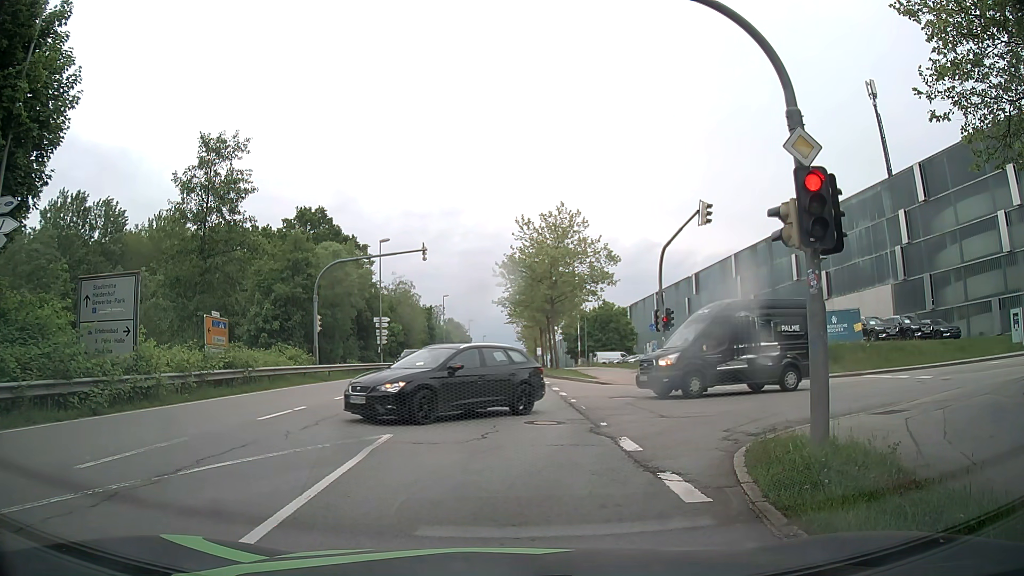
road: secondary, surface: asphalt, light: Day
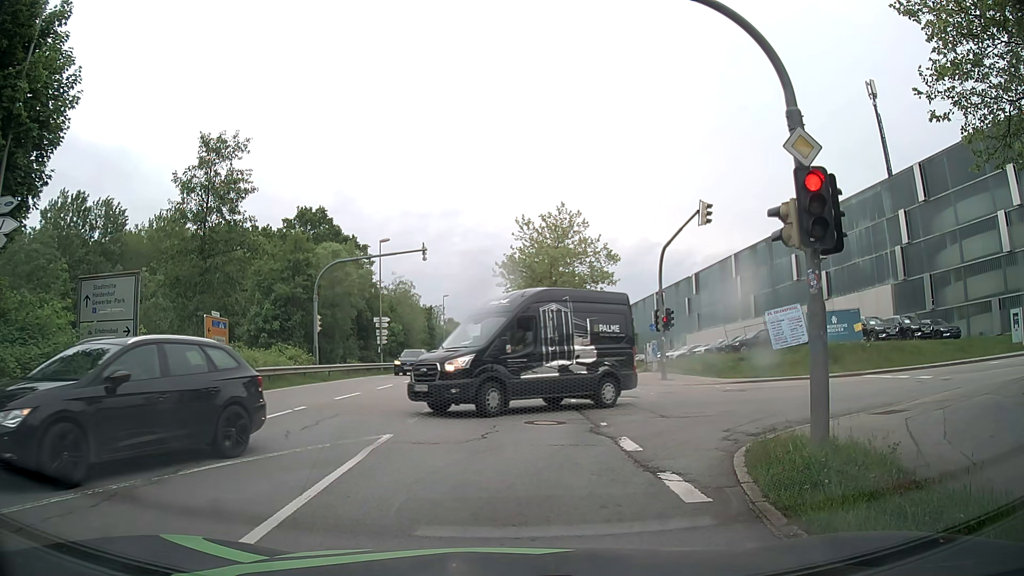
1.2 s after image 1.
(0.0, 0.0) m; 0°
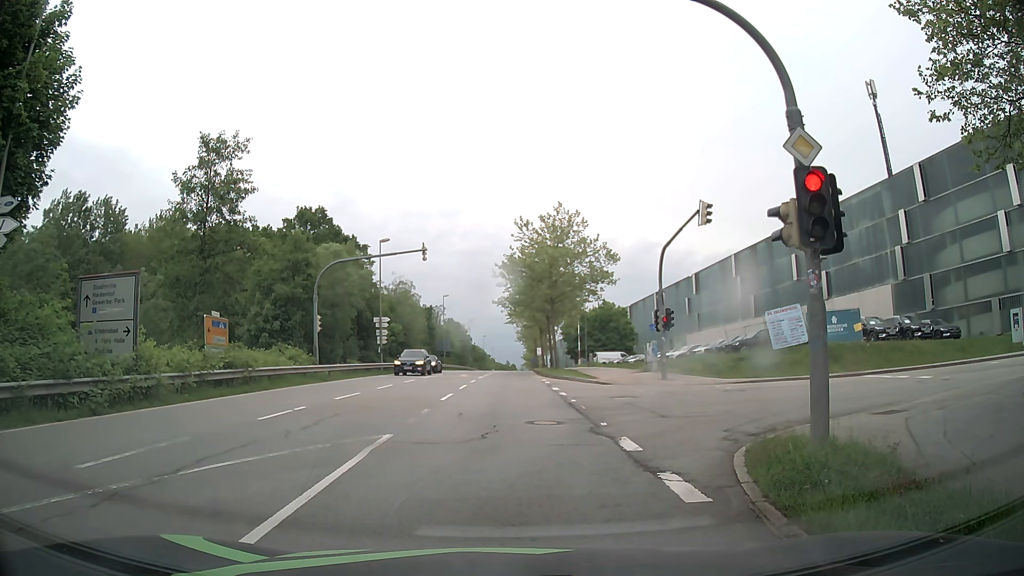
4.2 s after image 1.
(0.0, 0.0) m; 0°
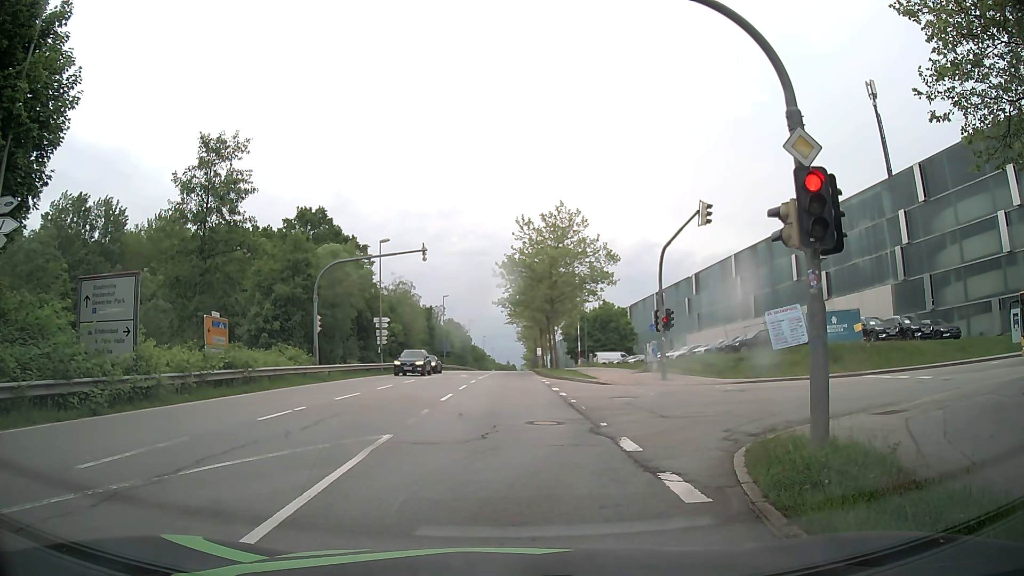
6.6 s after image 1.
(0.0, 0.0) m; 0°
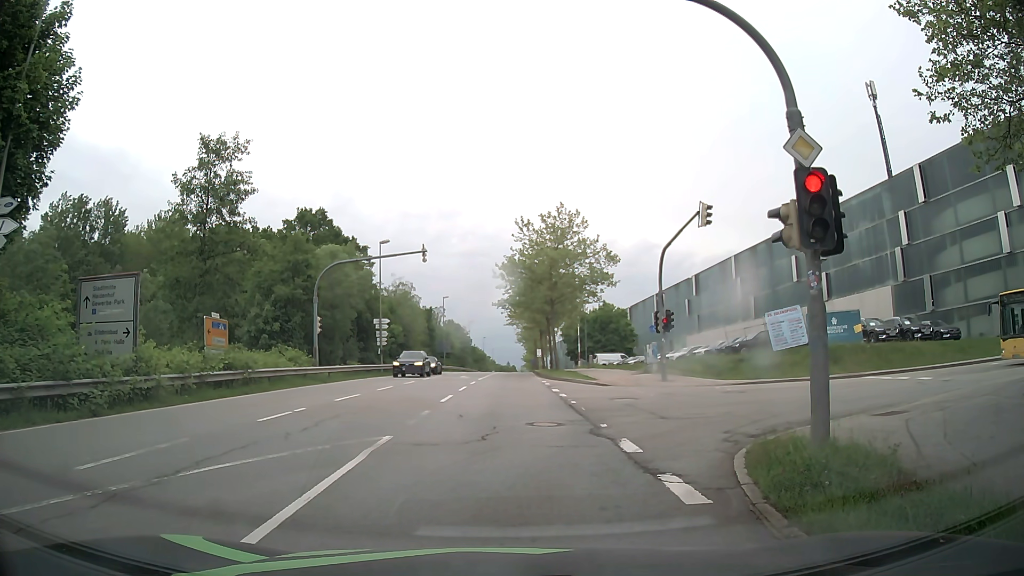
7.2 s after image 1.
(0.0, 0.0) m; 0°
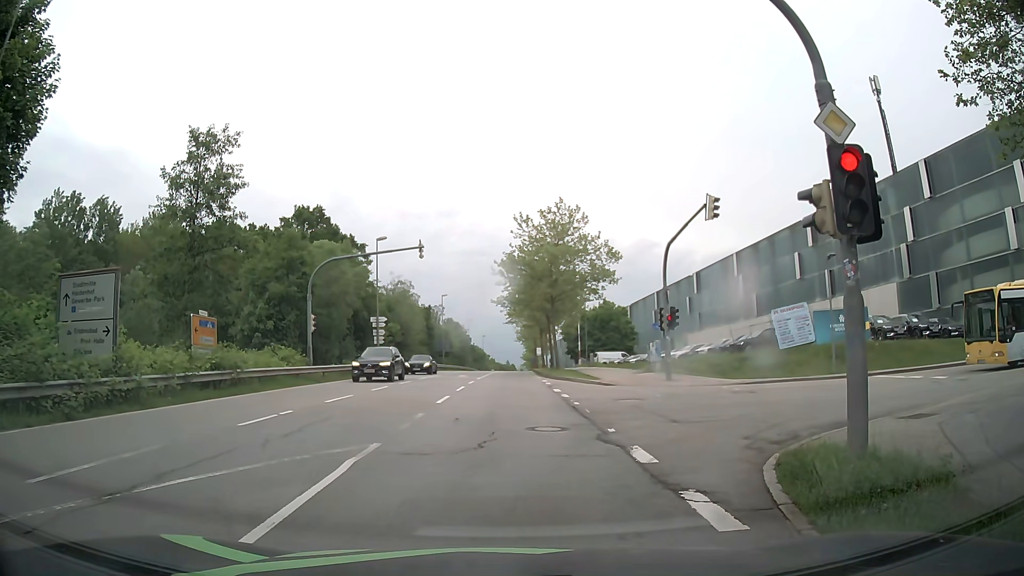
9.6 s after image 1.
(0.0, +0.9) m; 0°
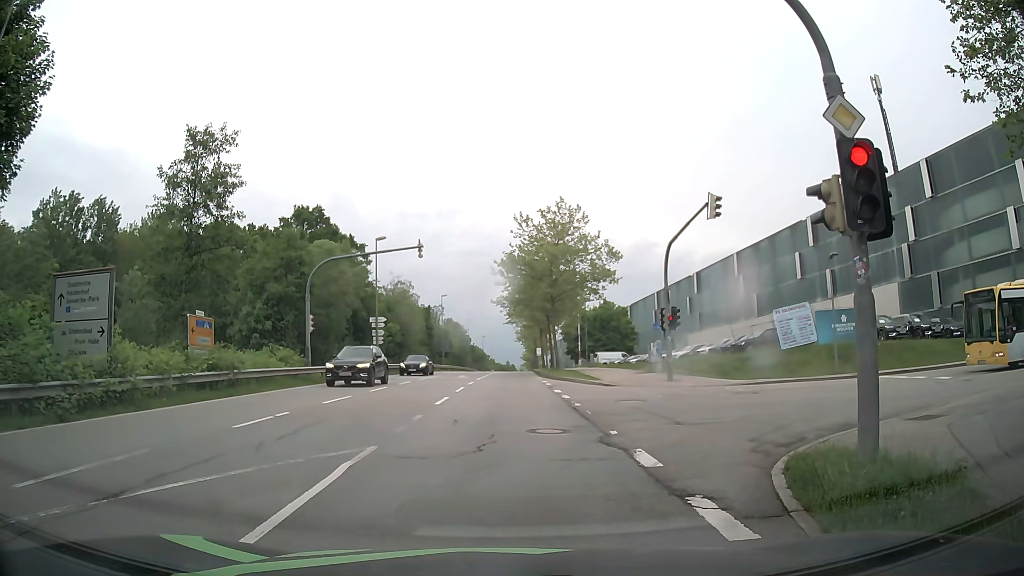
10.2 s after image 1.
(0.0, +0.2) m; 0°
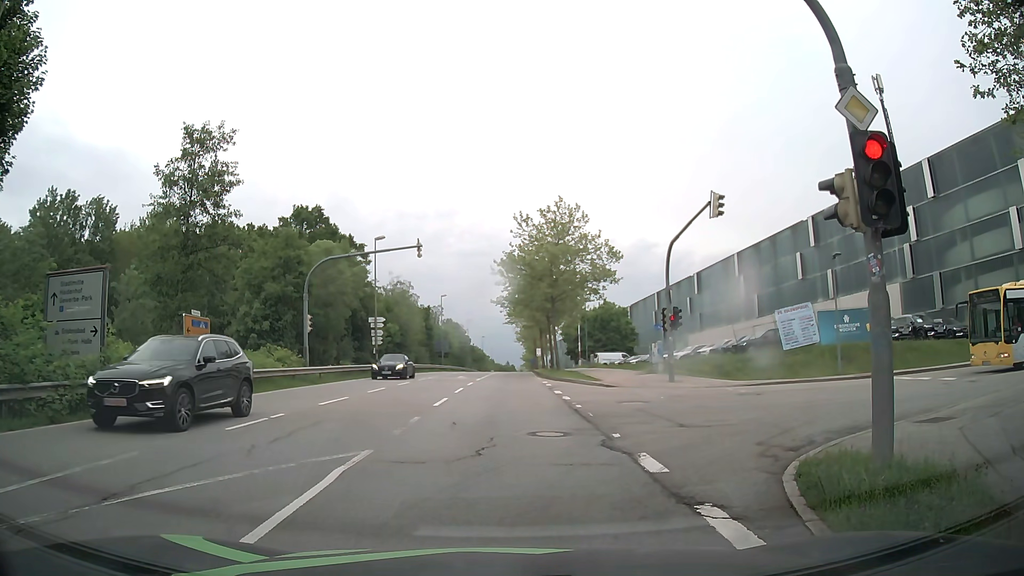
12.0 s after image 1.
(0.0, +0.4) m; 0°
